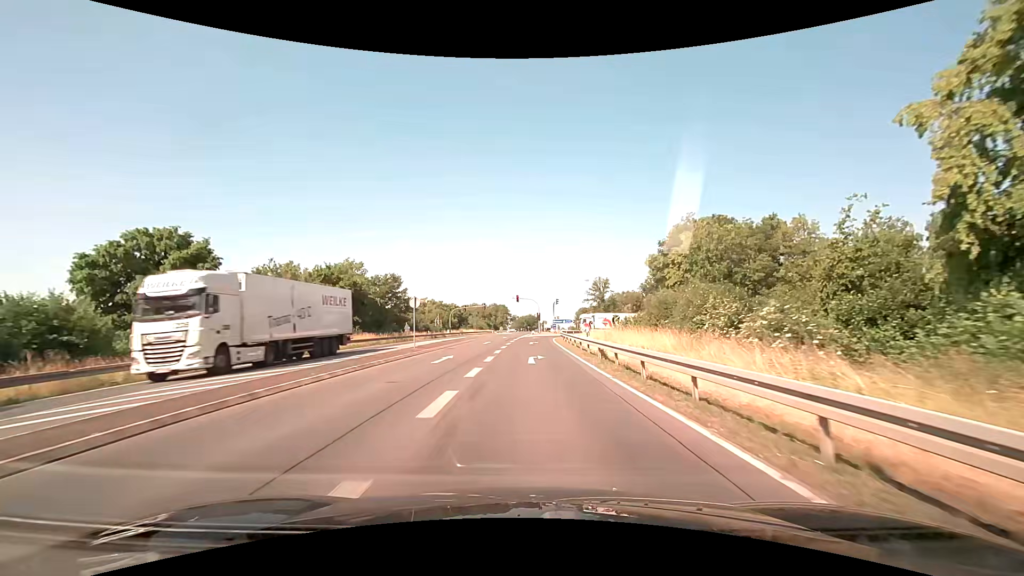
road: primary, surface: asphalt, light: Day
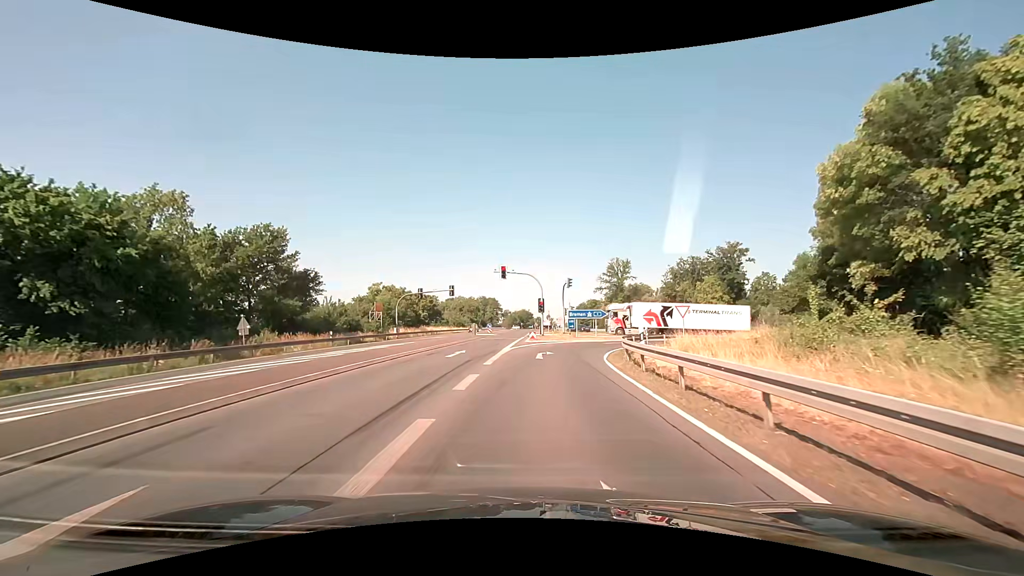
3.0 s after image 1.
(+0.4, +38.5) m; +1°
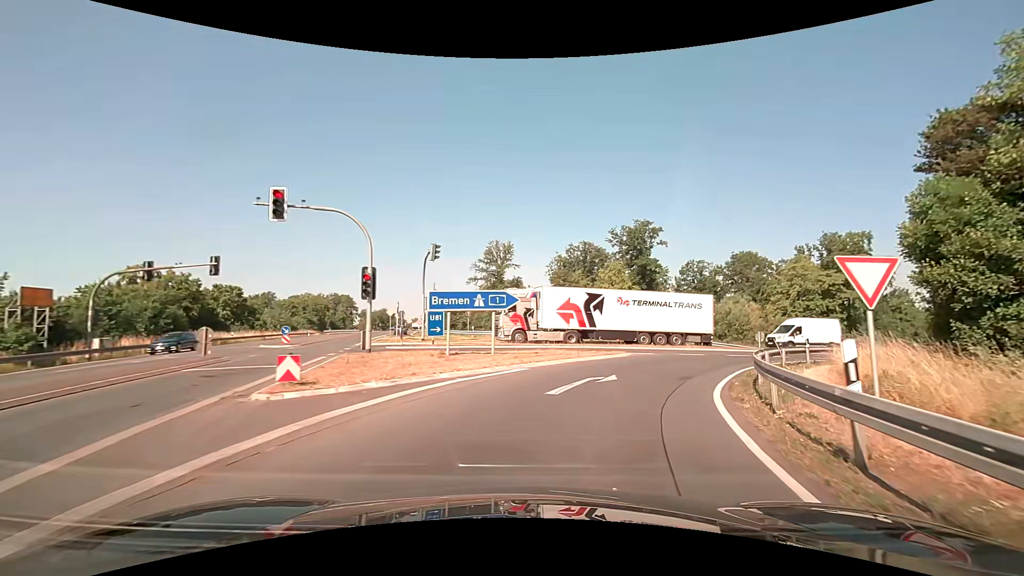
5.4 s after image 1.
(+2.1, +26.0) m; +14°
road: motorway_link
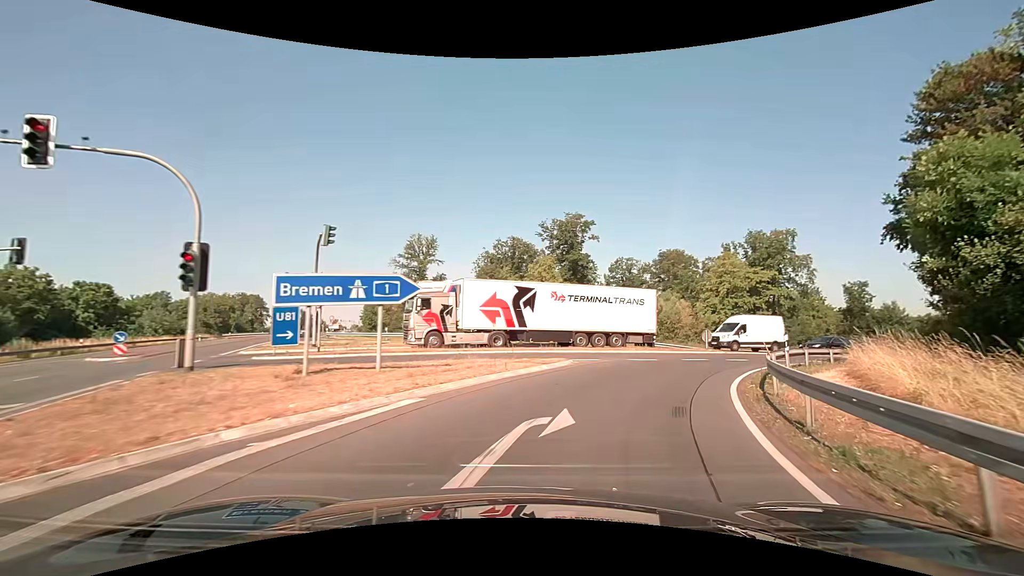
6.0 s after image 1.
(+0.4, +6.0) m; +8°
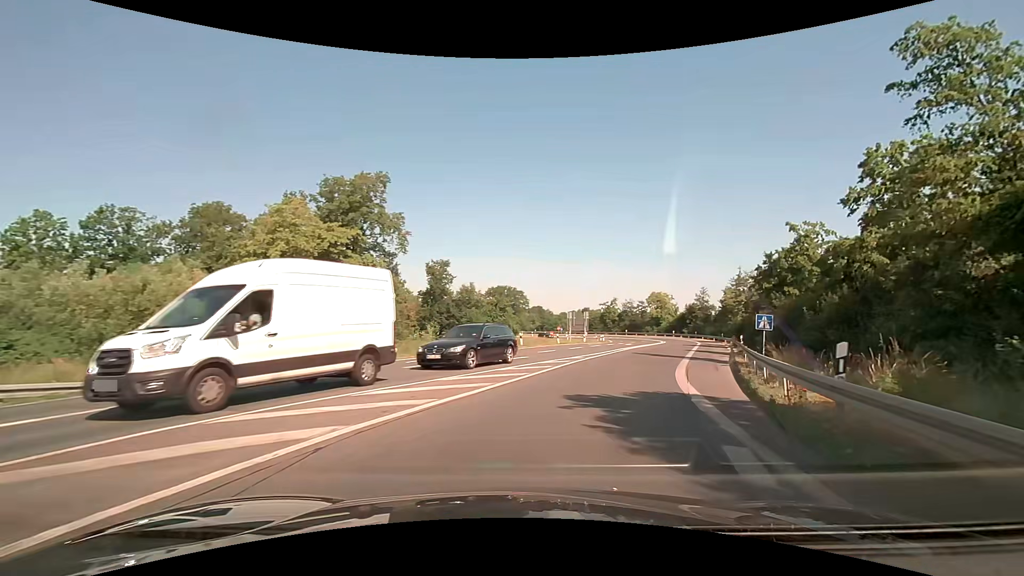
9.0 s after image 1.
(+11.8, +28.1) m; +45°
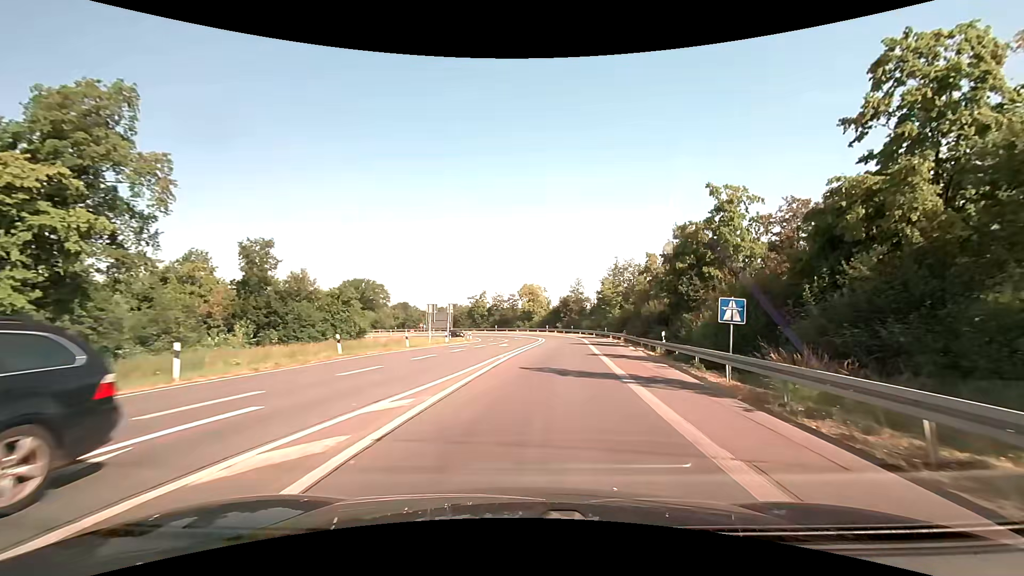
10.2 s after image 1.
(+2.2, +14.2) m; +16°
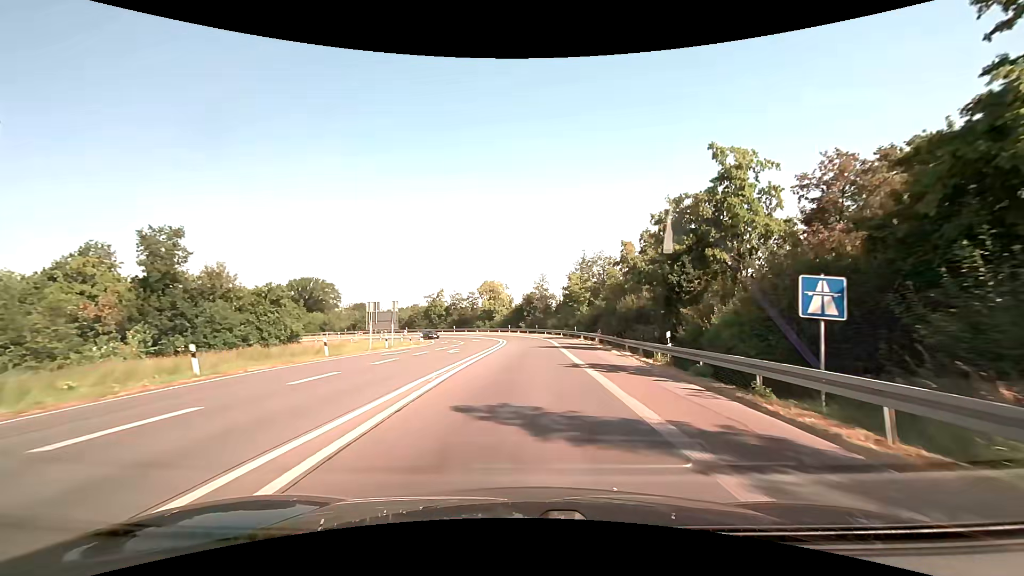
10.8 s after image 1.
(+0.3, +7.8) m; +4°
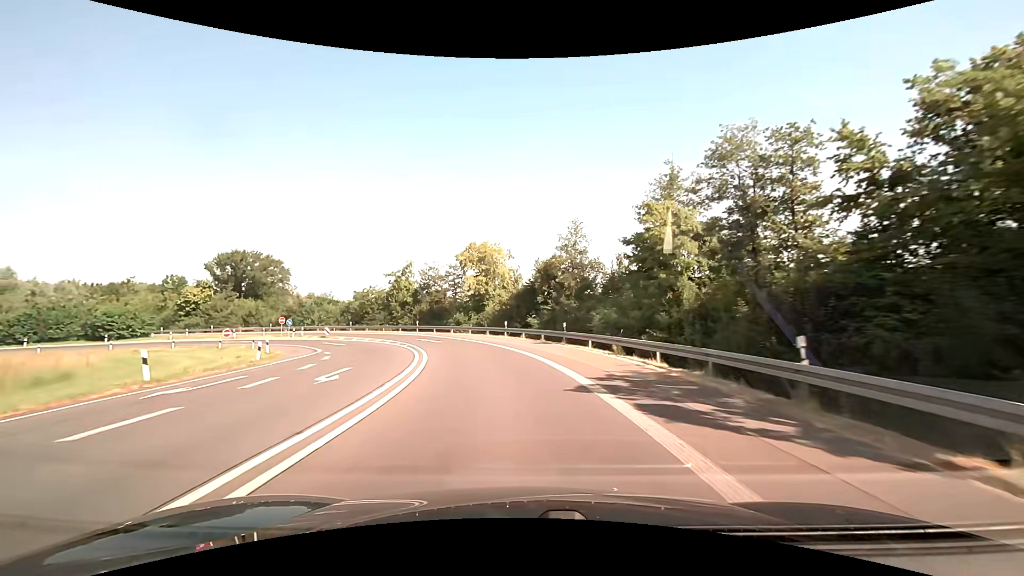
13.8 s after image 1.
(+1.2, +43.4) m; -2°
(0, +10) (-2, +20) (-4, +30) (-7, +39) (-12, +48) (-17, +56) (-24, +63) (-32, +70) (-41, +75) (-49, +80) m
